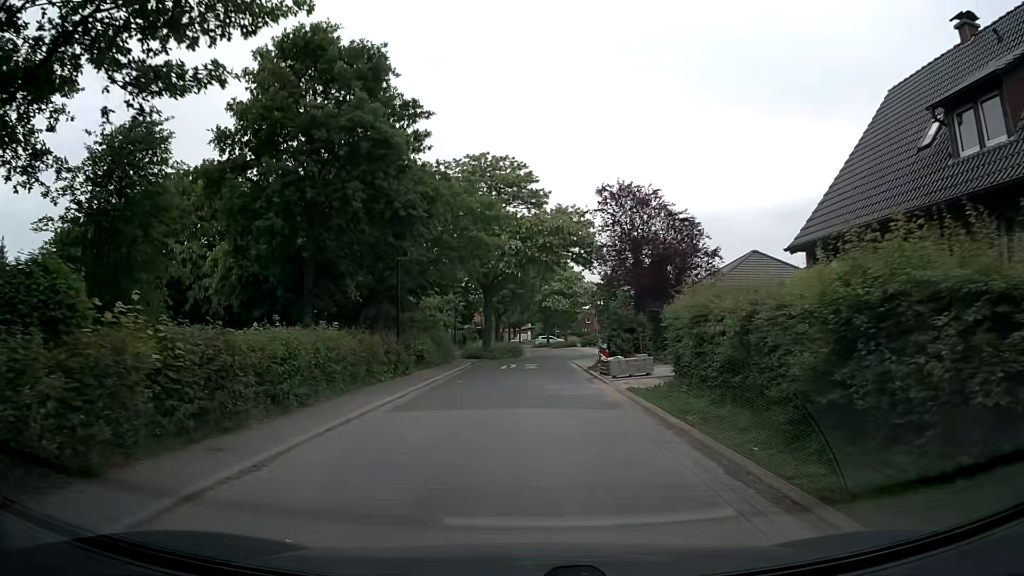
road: residential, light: Day
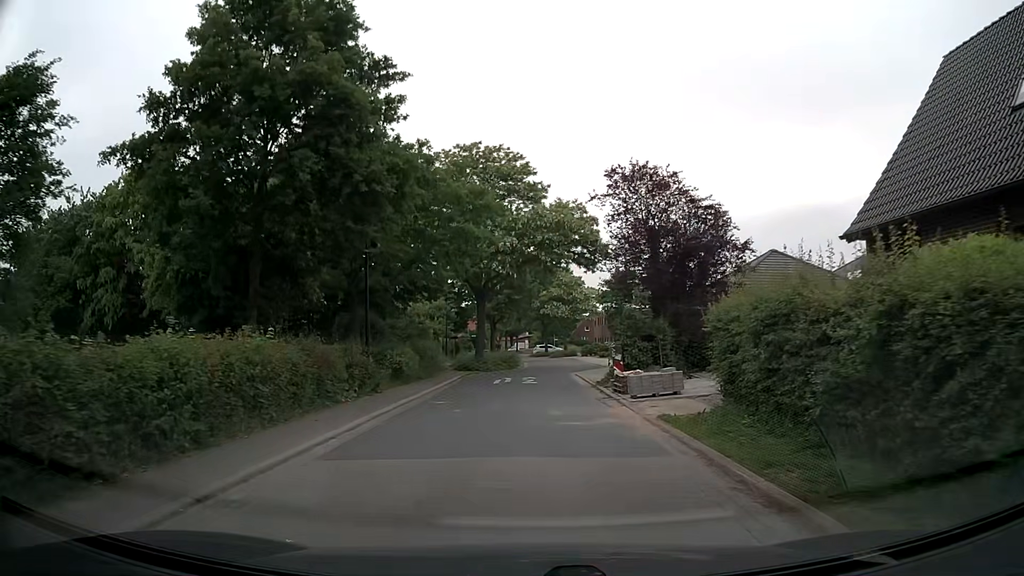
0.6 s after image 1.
(0.0, +4.2) m; 0°
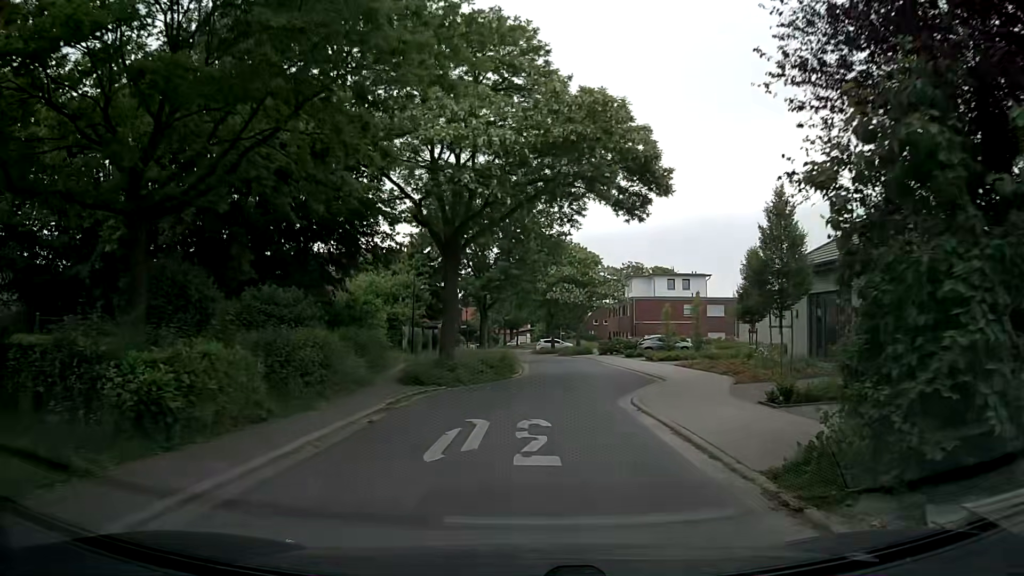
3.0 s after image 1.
(0.0, +16.1) m; 0°
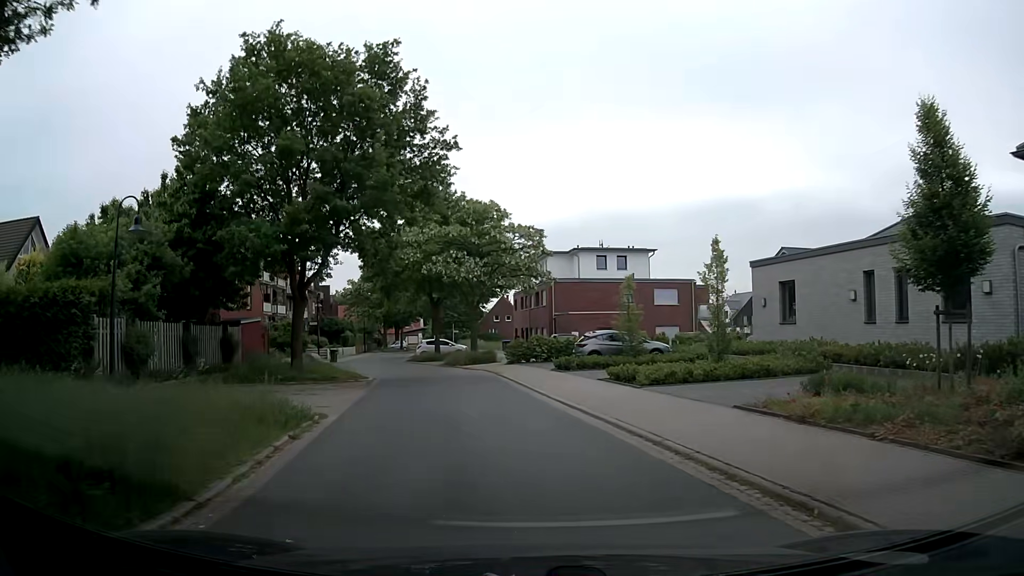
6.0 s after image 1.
(+1.4, +20.9) m; +8°
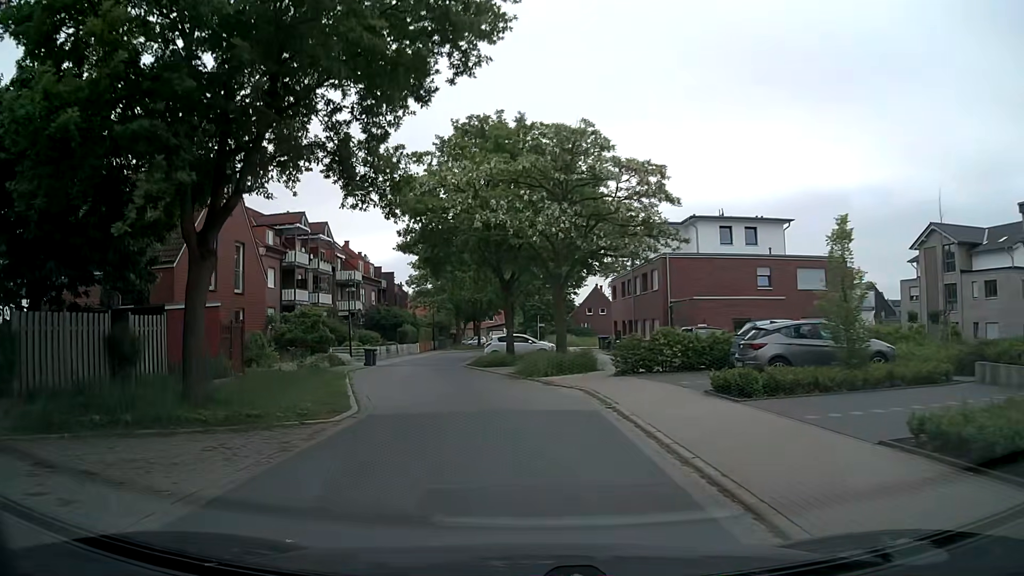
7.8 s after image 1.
(-0.5, +13.2) m; -7°
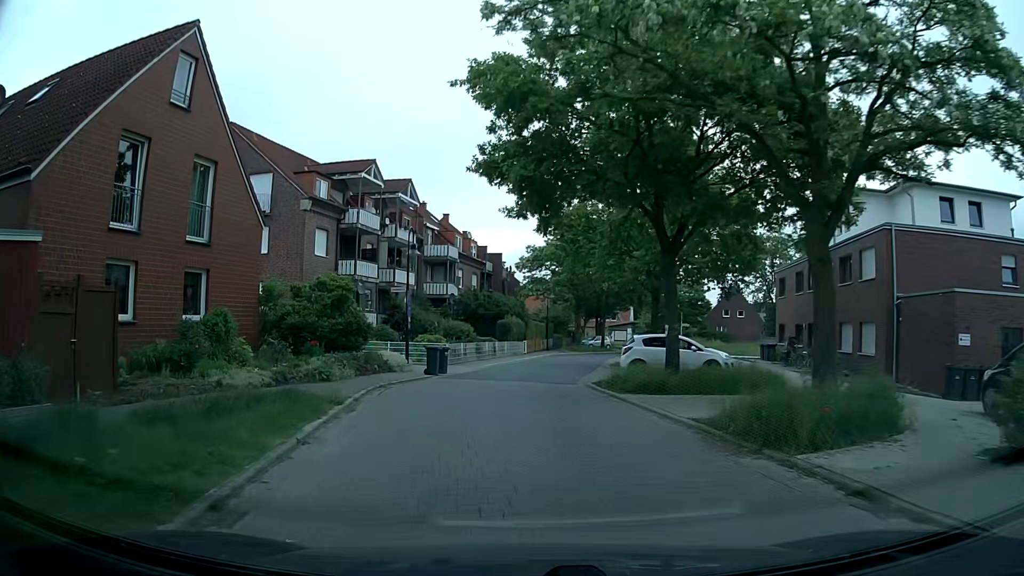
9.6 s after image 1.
(-1.2, +13.7) m; -9°
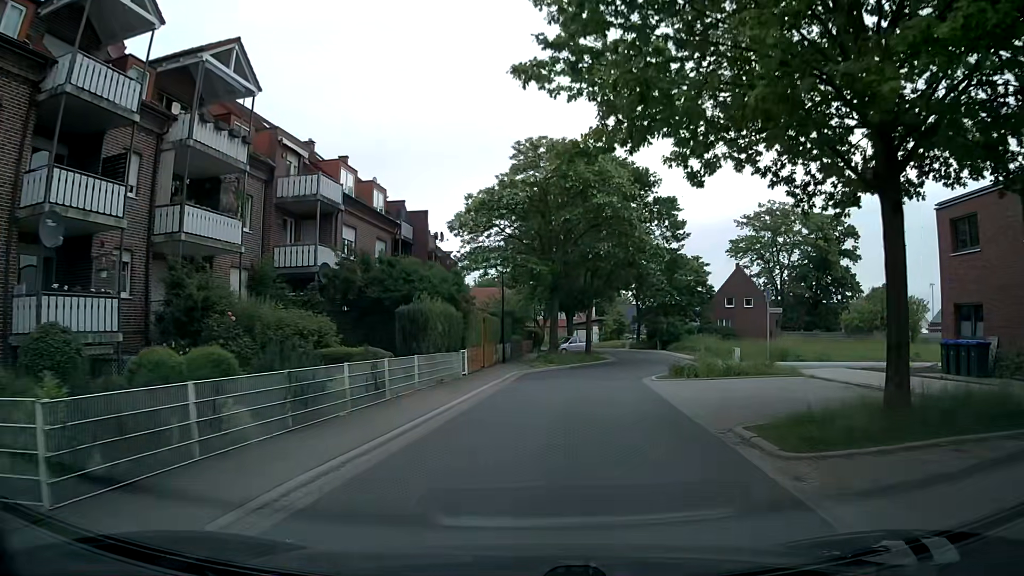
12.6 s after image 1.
(0.0, +23.8) m; +6°
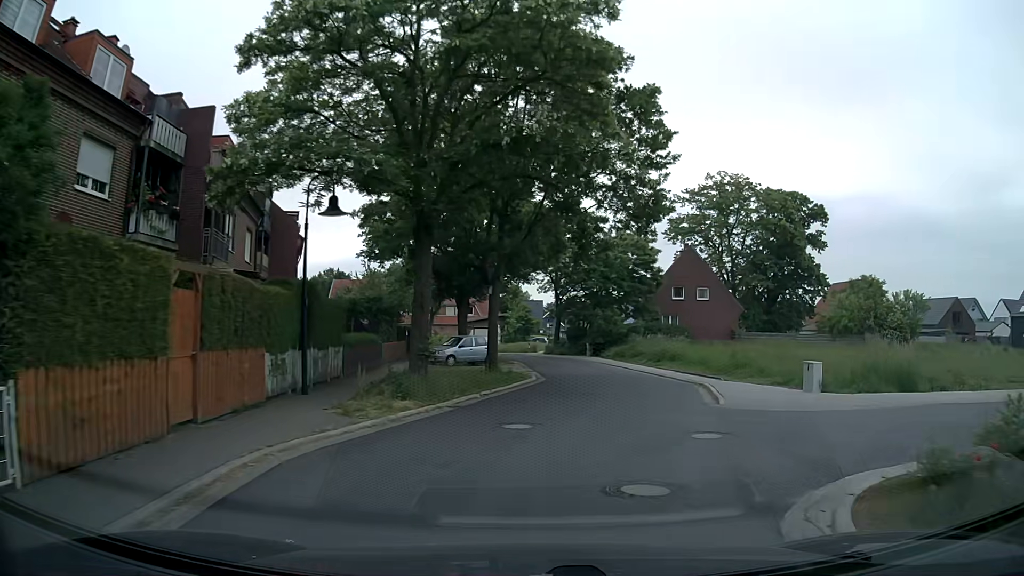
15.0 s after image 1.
(+0.7, +19.1) m; +7°
(+1, +10) (+3, +20) (+3, +30) (+3, +40) (-1, +49) (-9, +56) (-17, +61) (-26, +66) (-35, +71) (-43, +76) m
